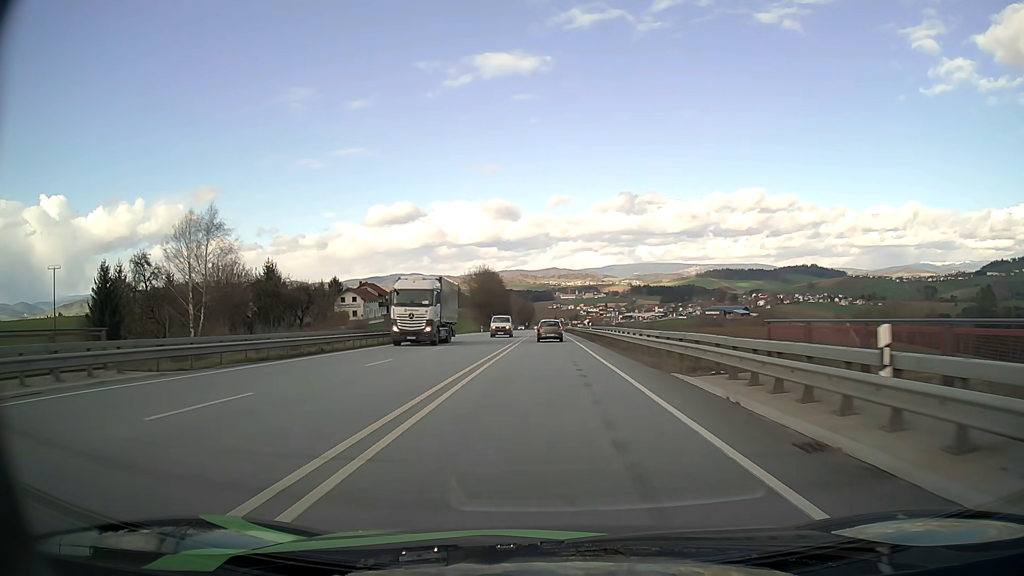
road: primary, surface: asphalt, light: Day
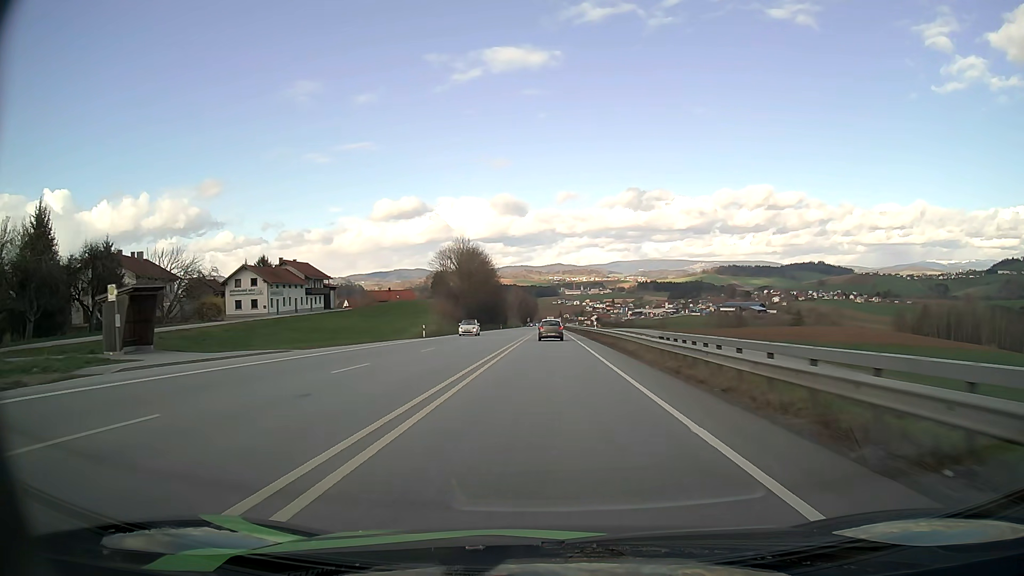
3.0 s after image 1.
(0.0, +51.7) m; 0°
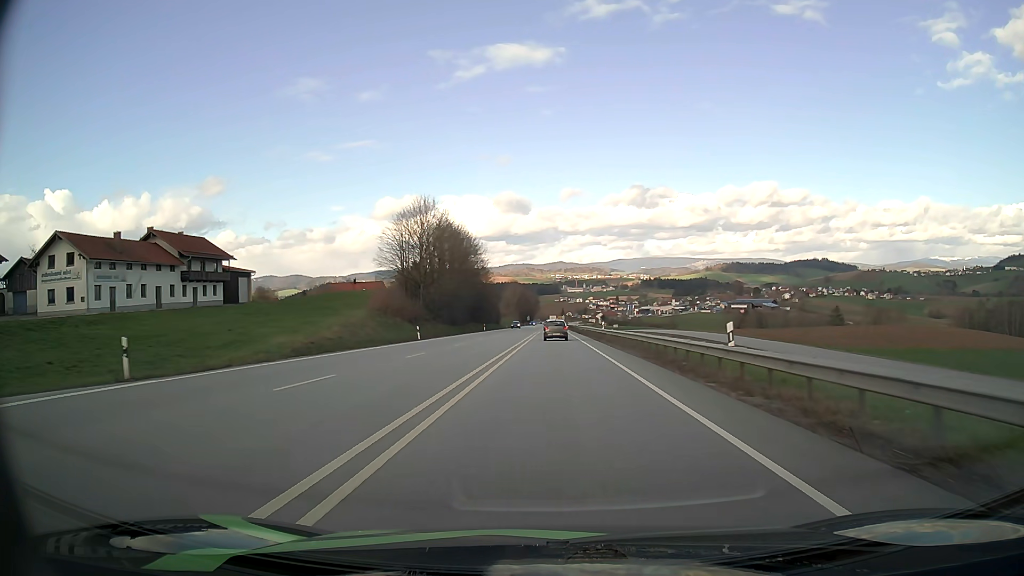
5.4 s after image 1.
(-0.1, +40.6) m; 0°
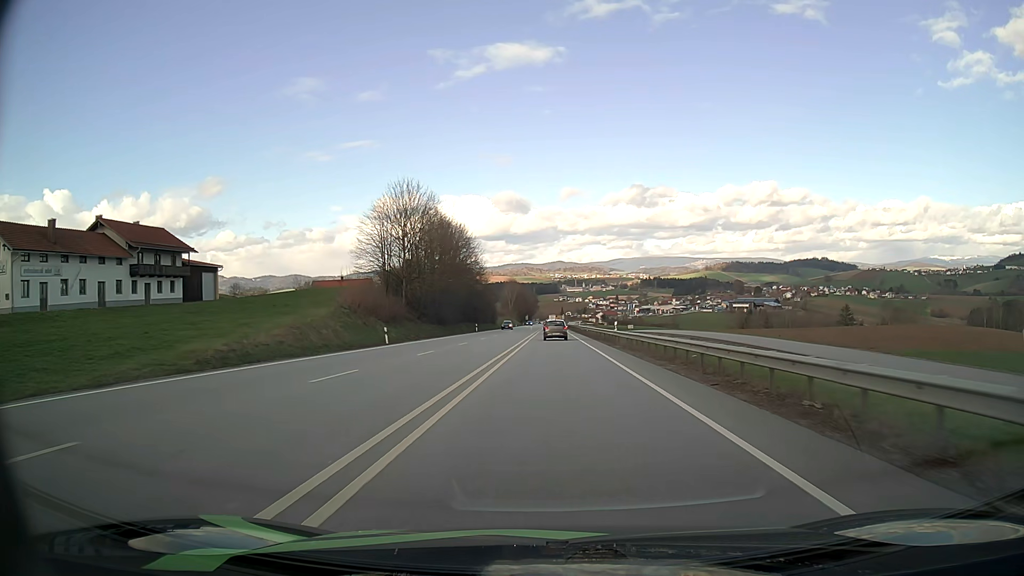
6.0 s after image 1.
(0.0, +10.1) m; 0°
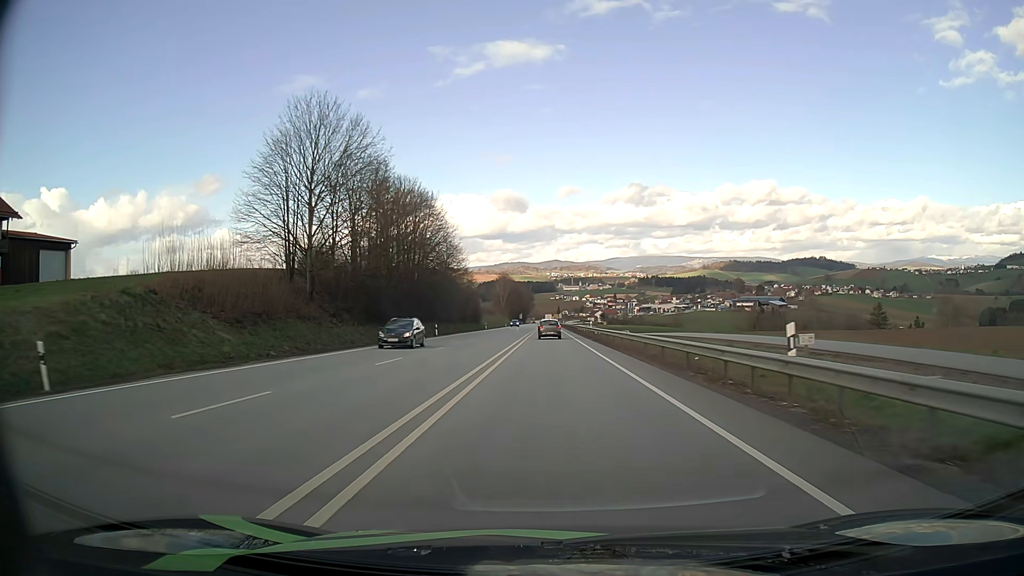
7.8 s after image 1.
(+0.1, +30.1) m; 0°
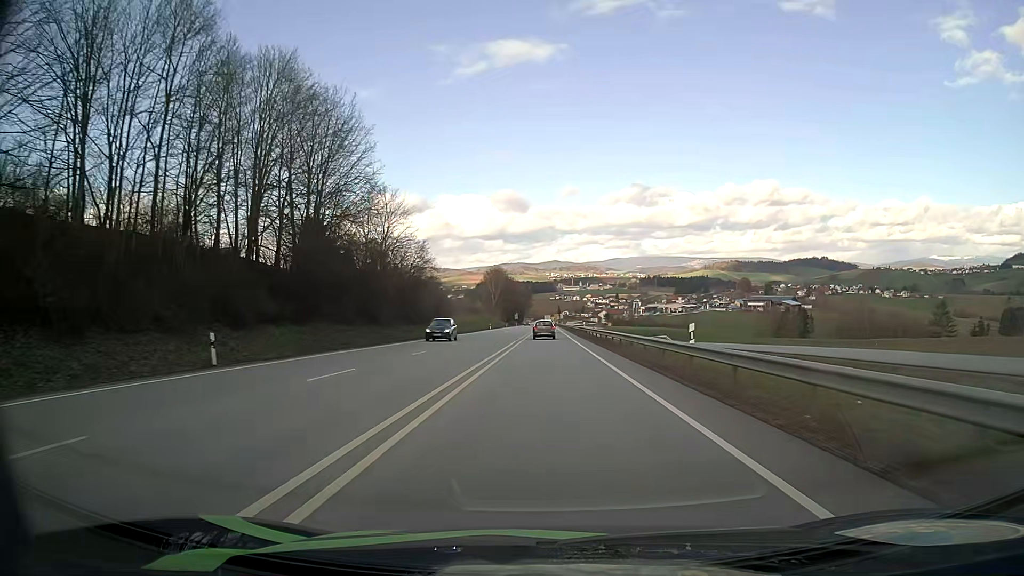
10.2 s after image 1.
(+0.1, +42.0) m; 0°
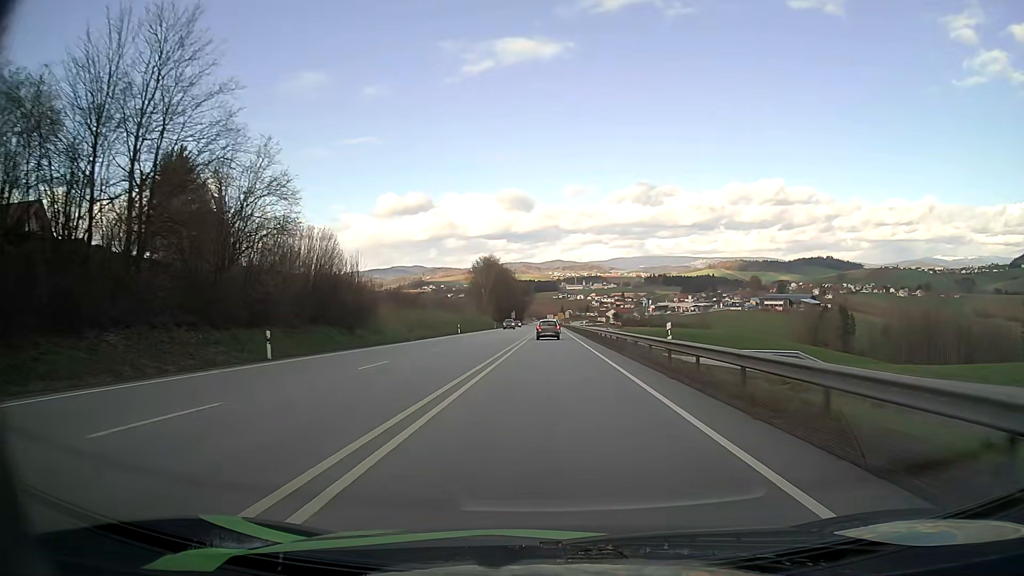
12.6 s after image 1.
(-0.1, +44.9) m; 0°
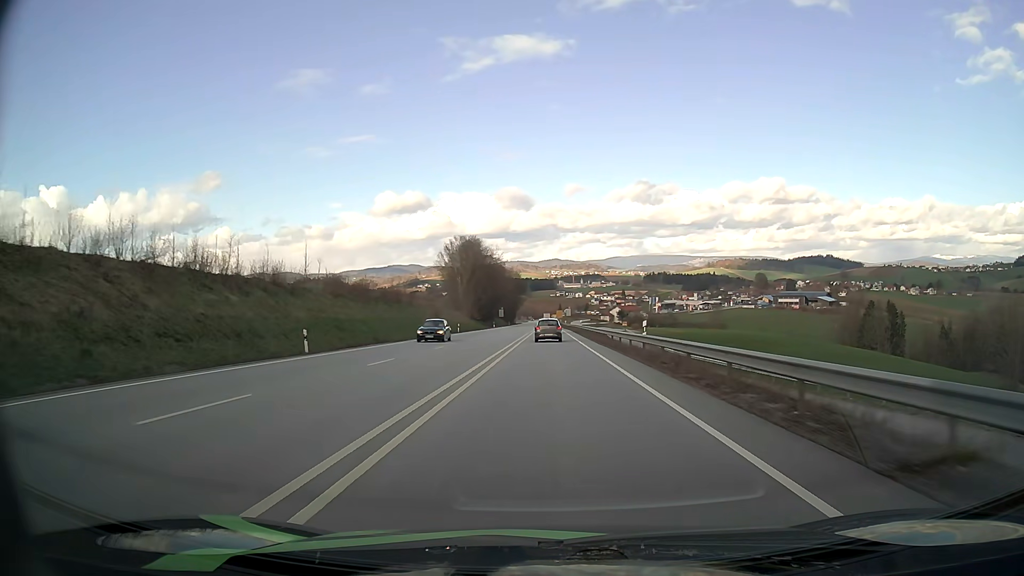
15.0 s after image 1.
(0.0, +47.3) m; 0°
(0, +10) (0, +20) (0, +30) (0, +40) (0, +50) (0, +60) (0, +70) (0, +80) (0, +90) (0, +100) m
